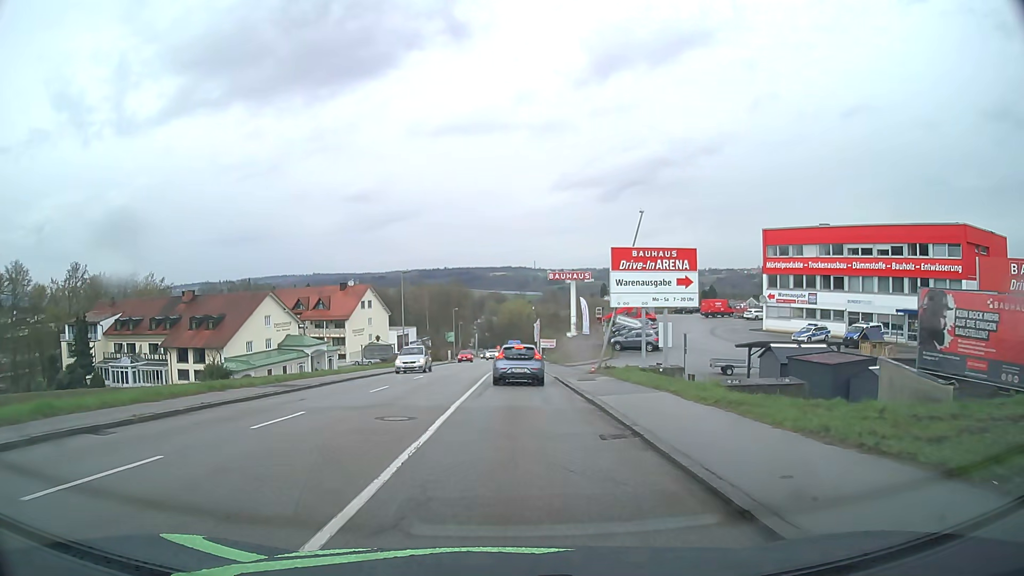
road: tertiary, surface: asphalt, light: Day
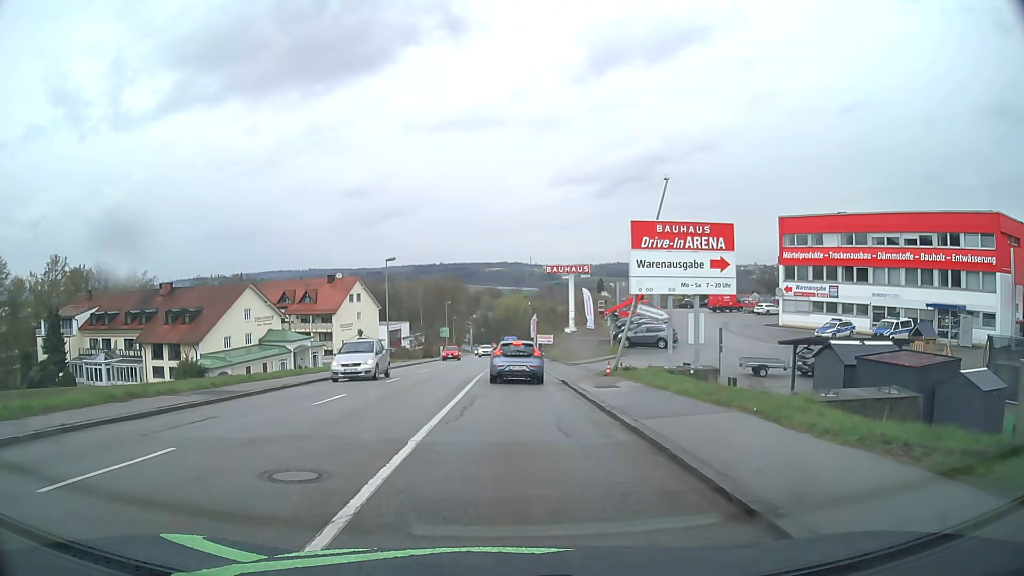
(0.0, +5.8) m; 0°
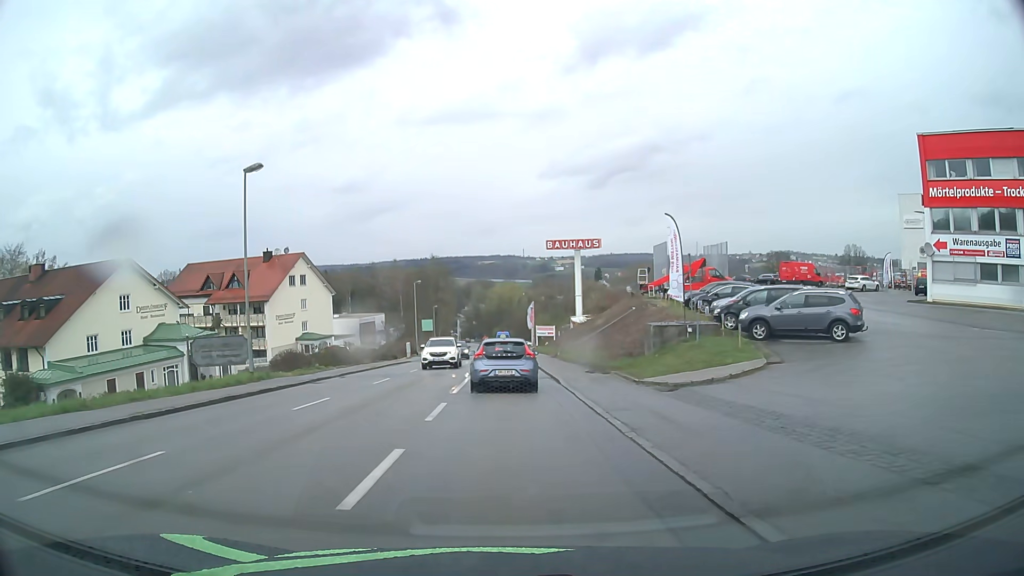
(+0.2, +27.7) m; 0°
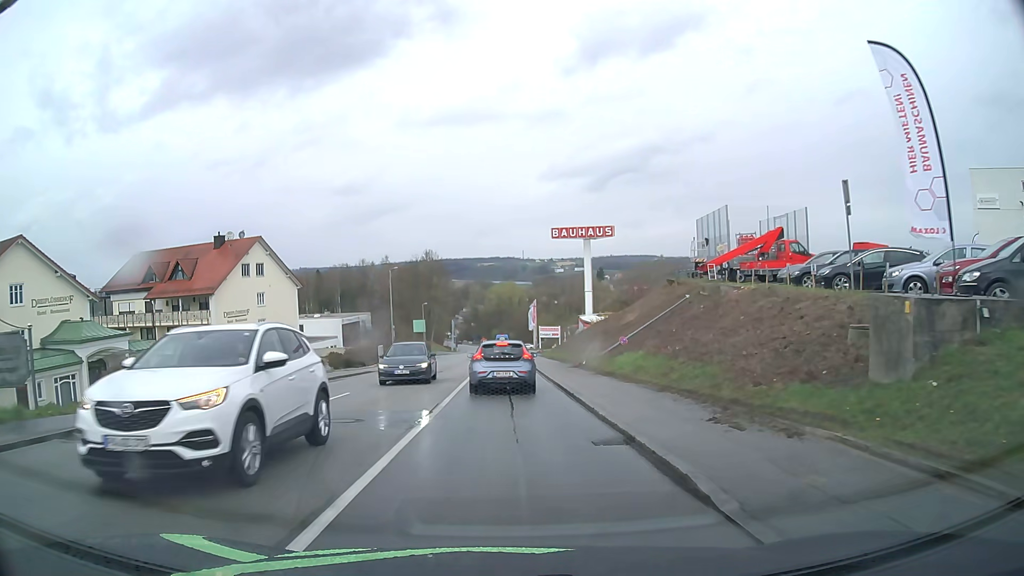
(0.0, +15.6) m; 0°
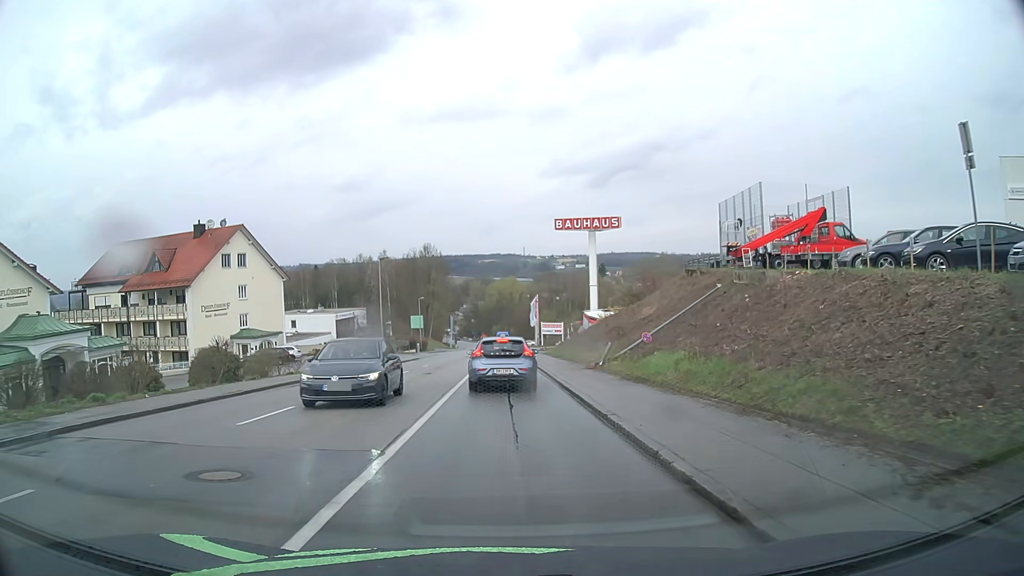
(0.0, +5.4) m; 0°
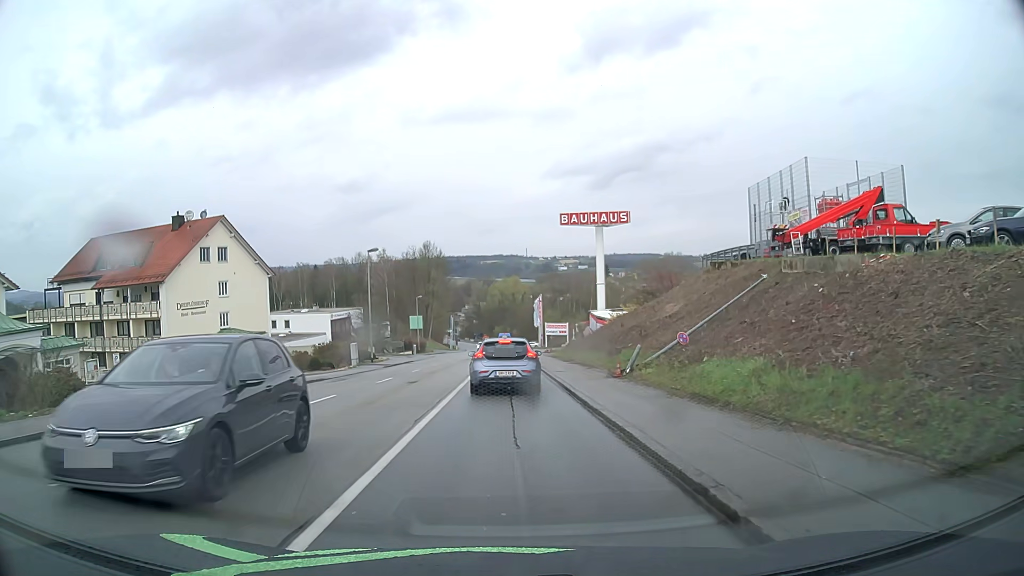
(0.0, +5.4) m; 0°
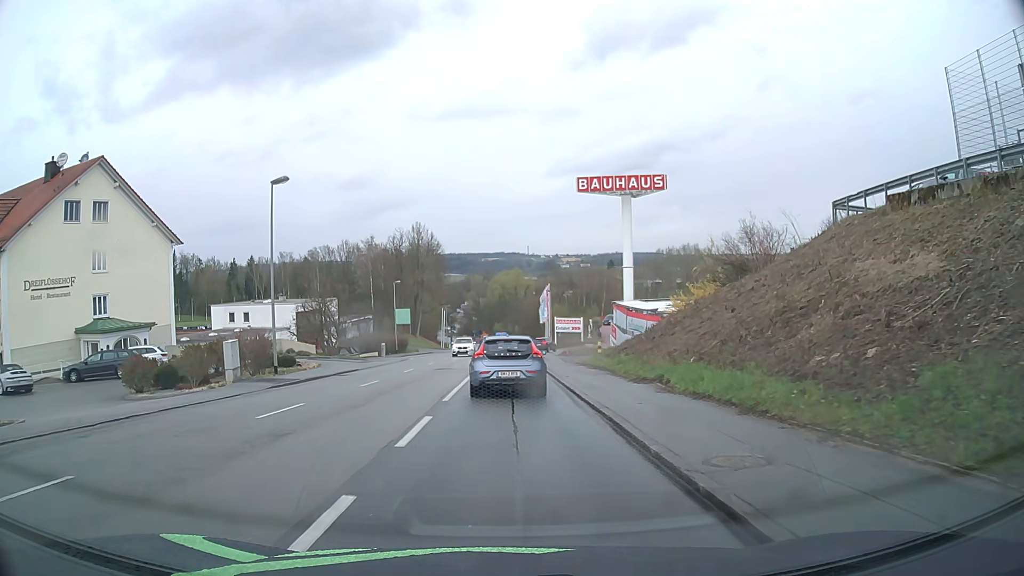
(-0.2, +20.8) m; 0°
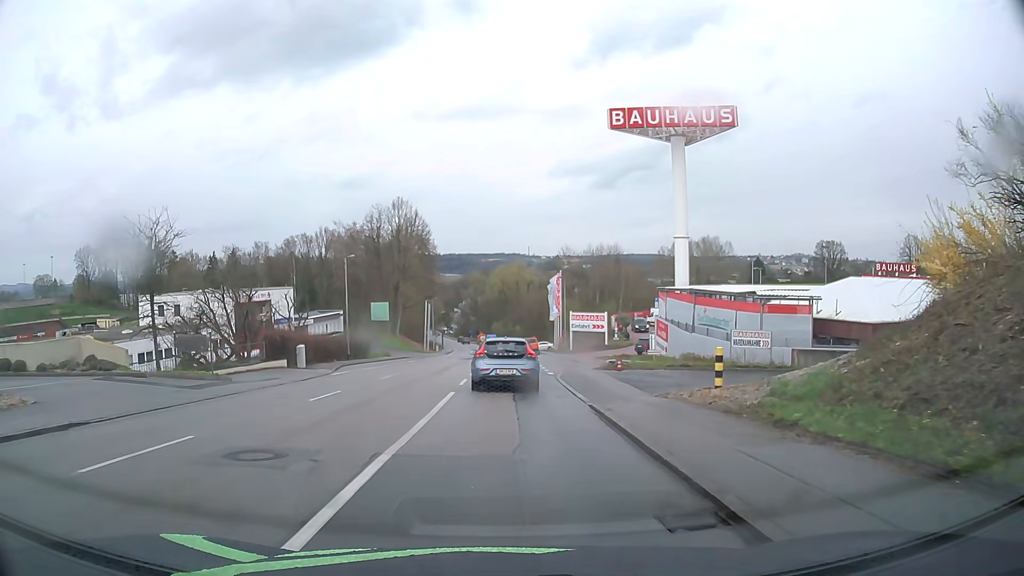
(0.0, +23.7) m; 0°
(0, +10) (0, +20) (0, +30) (0, +40) (0, +50) (0, +60) (0, +70) (0, +80) (-1, +90) (-1, +100) m
